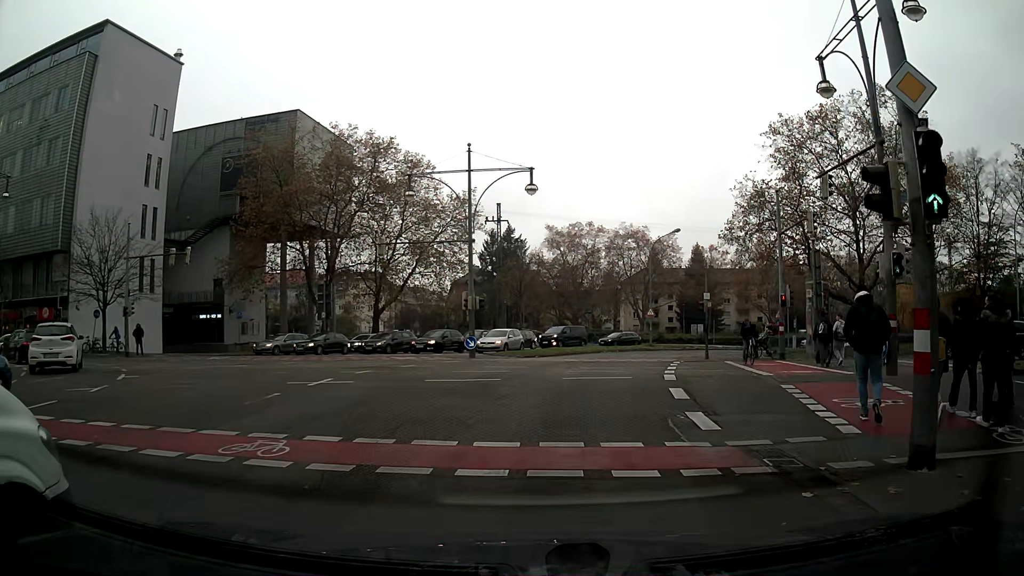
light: Day
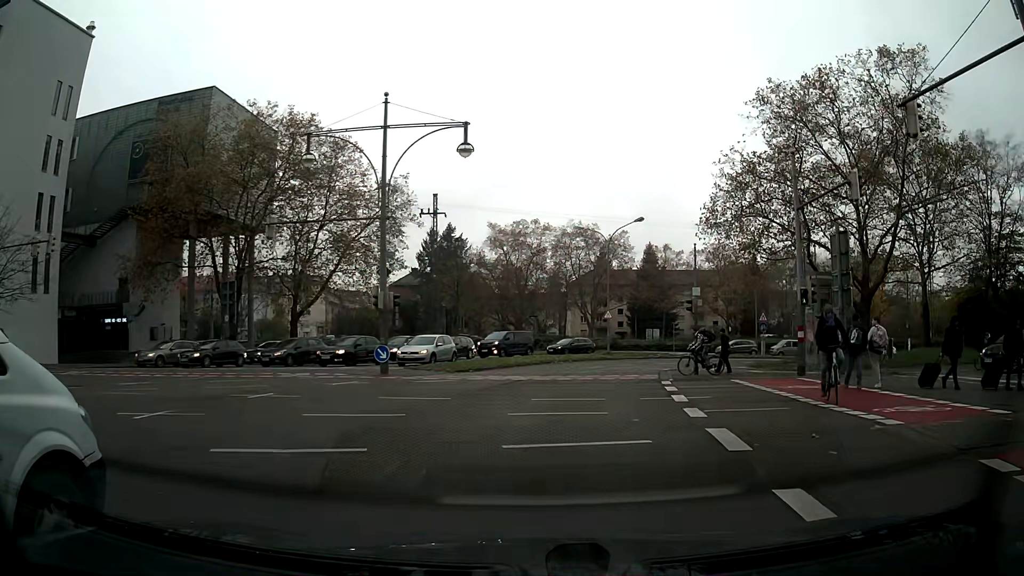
(+0.3, +8.6) m; +5°
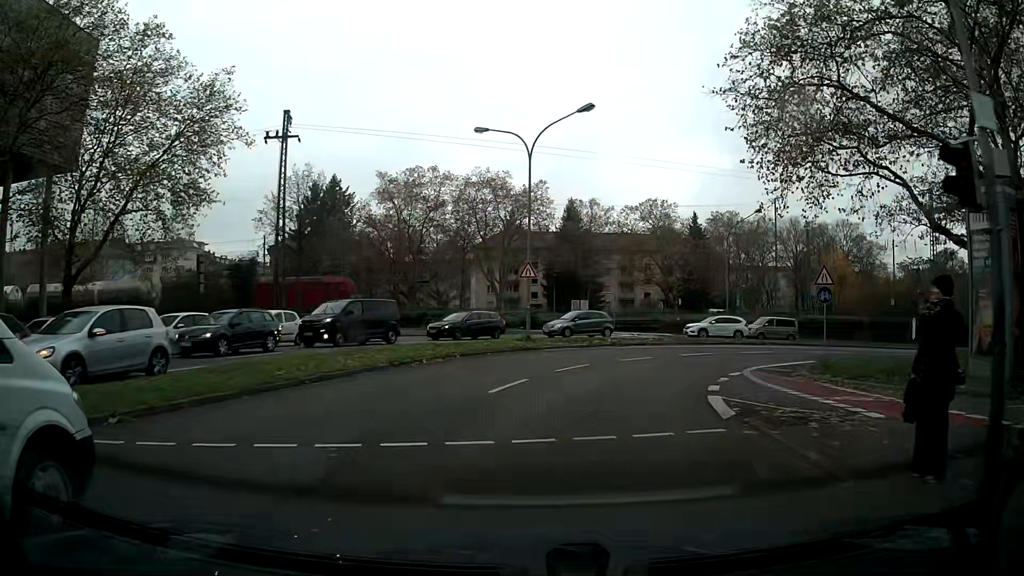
(+1.6, +21.1) m; +8°
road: primary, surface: asphalt
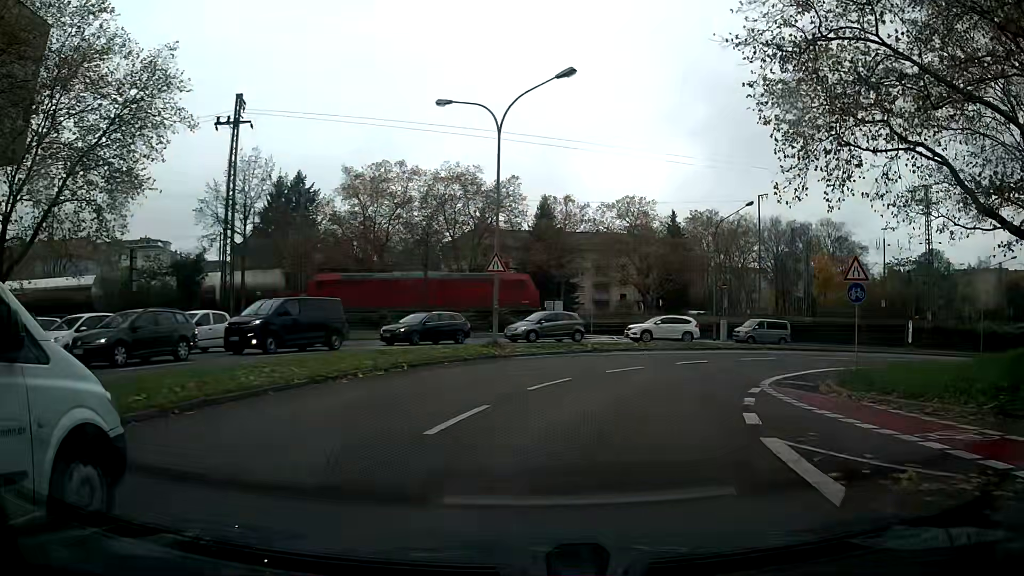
(+0.1, +4.4) m; +3°
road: secondary
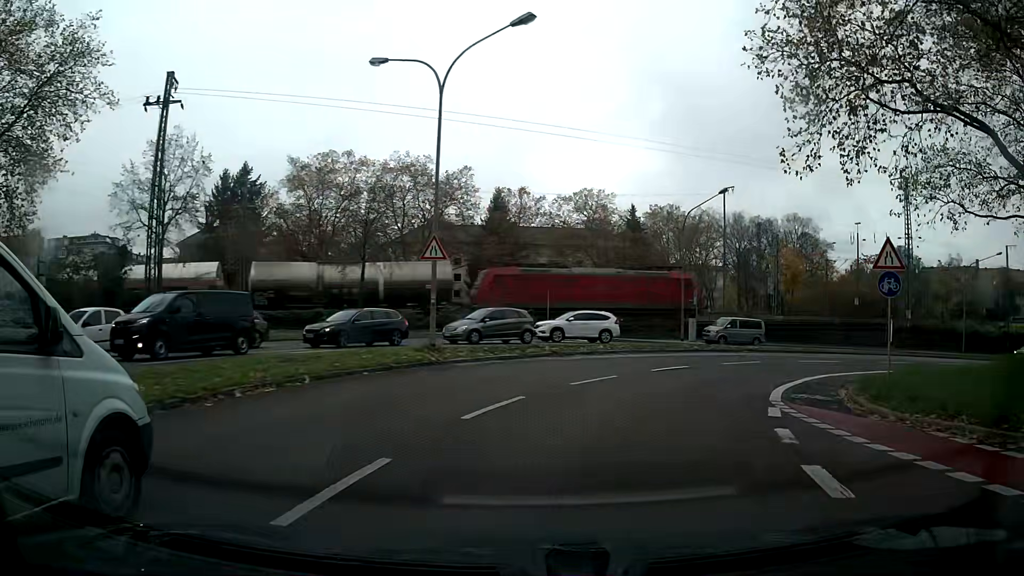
(+0.2, +4.4) m; +5°
